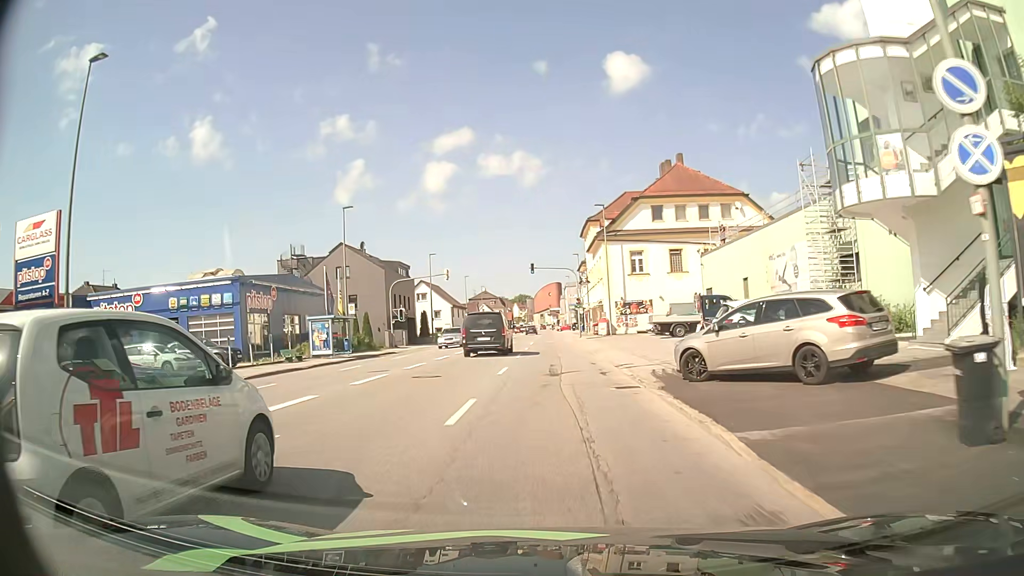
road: tertiary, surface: asphalt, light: Day
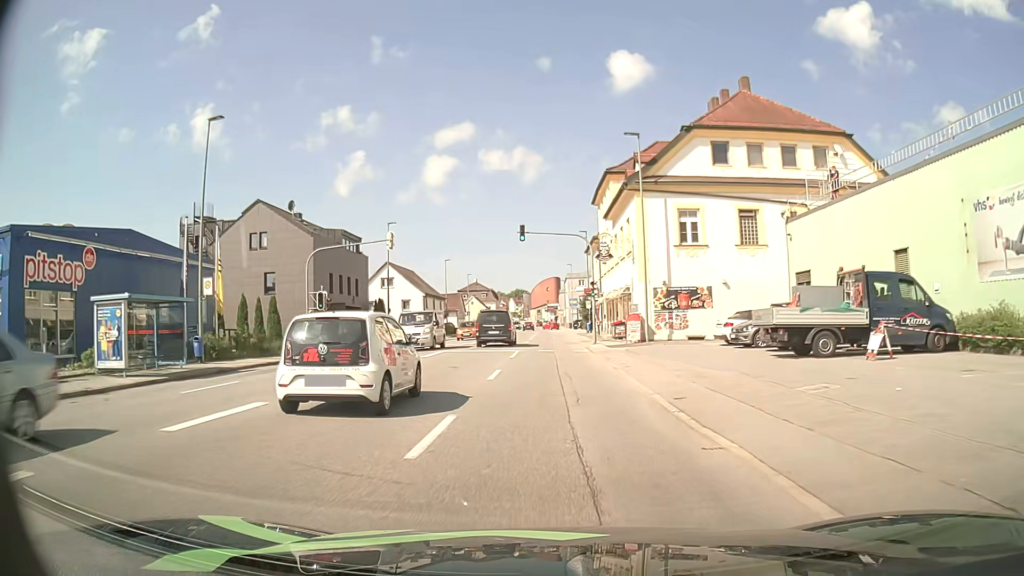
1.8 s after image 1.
(-0.2, +20.5) m; 0°
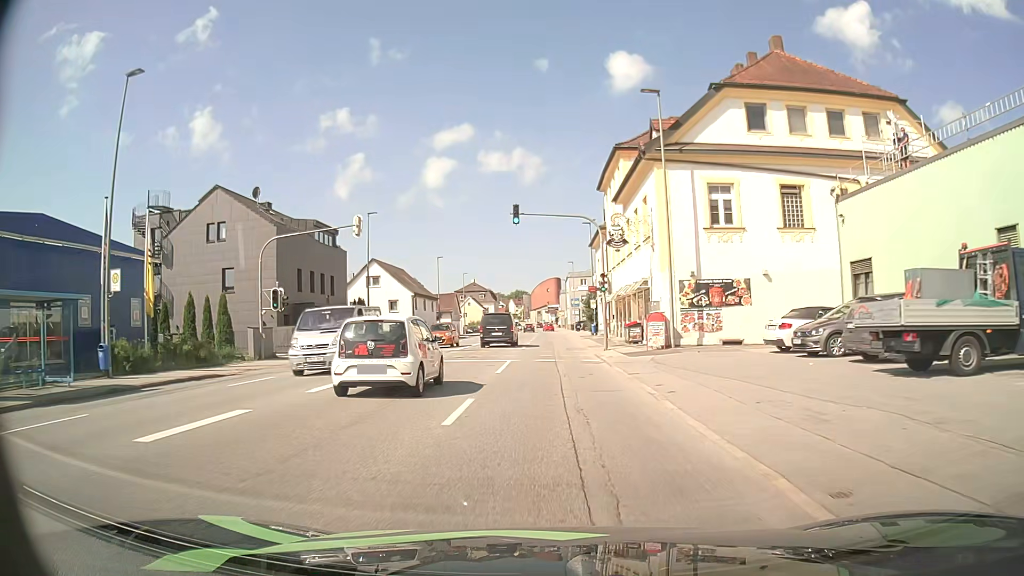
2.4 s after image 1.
(0.0, +6.7) m; 0°
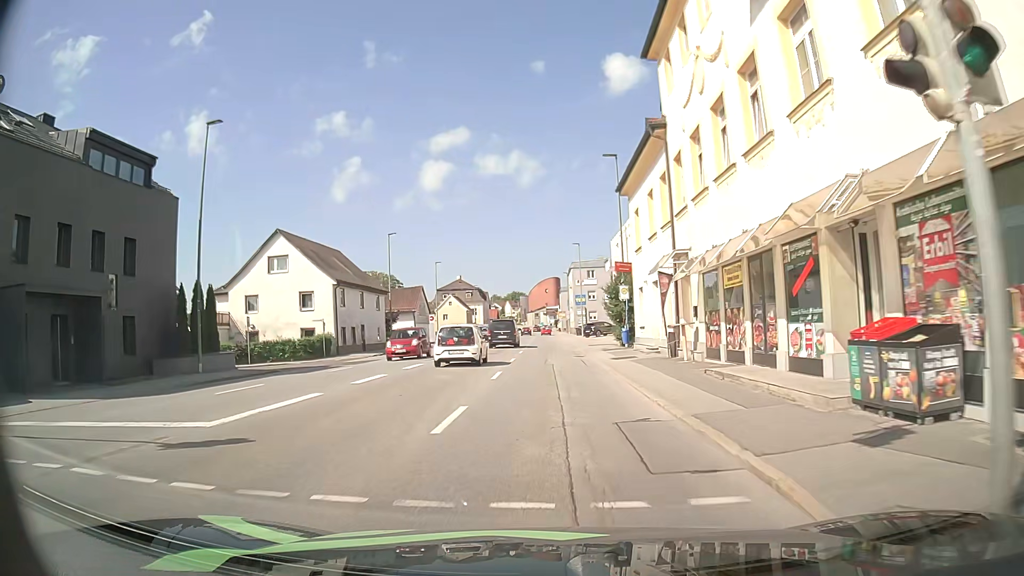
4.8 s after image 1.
(0.0, +26.2) m; -1°
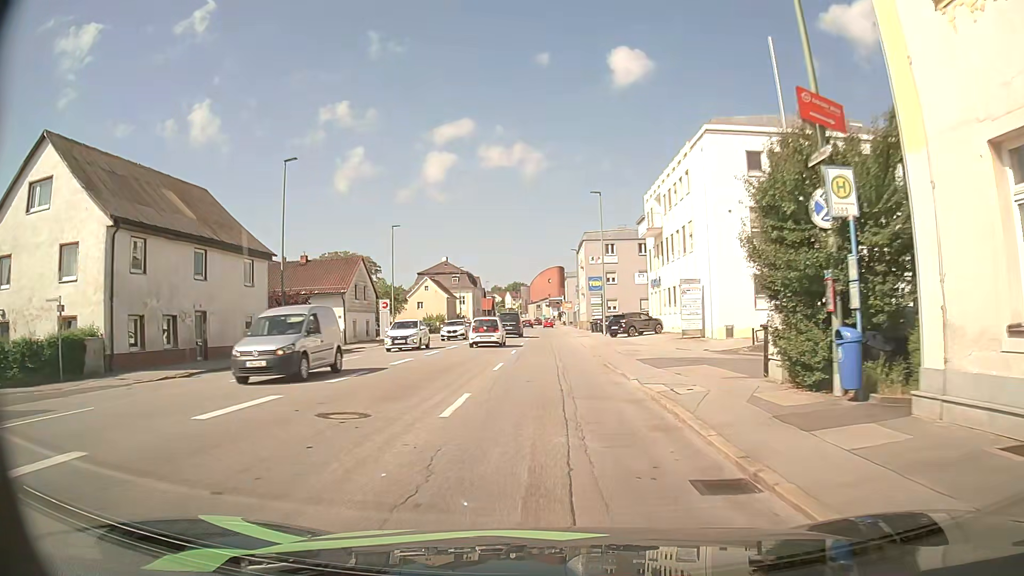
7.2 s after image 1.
(+0.3, +26.2) m; +1°
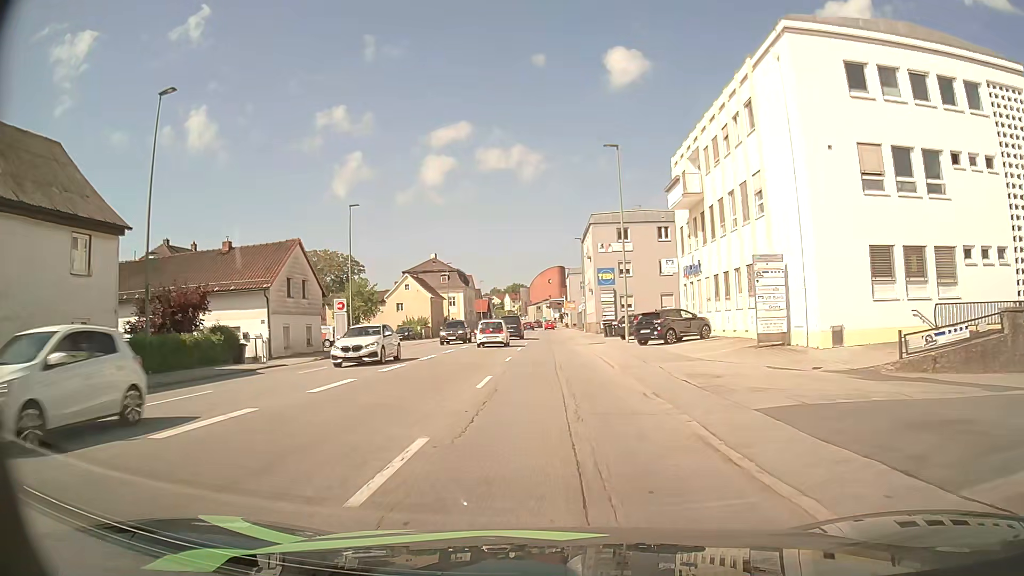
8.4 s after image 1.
(0.0, +13.4) m; 0°
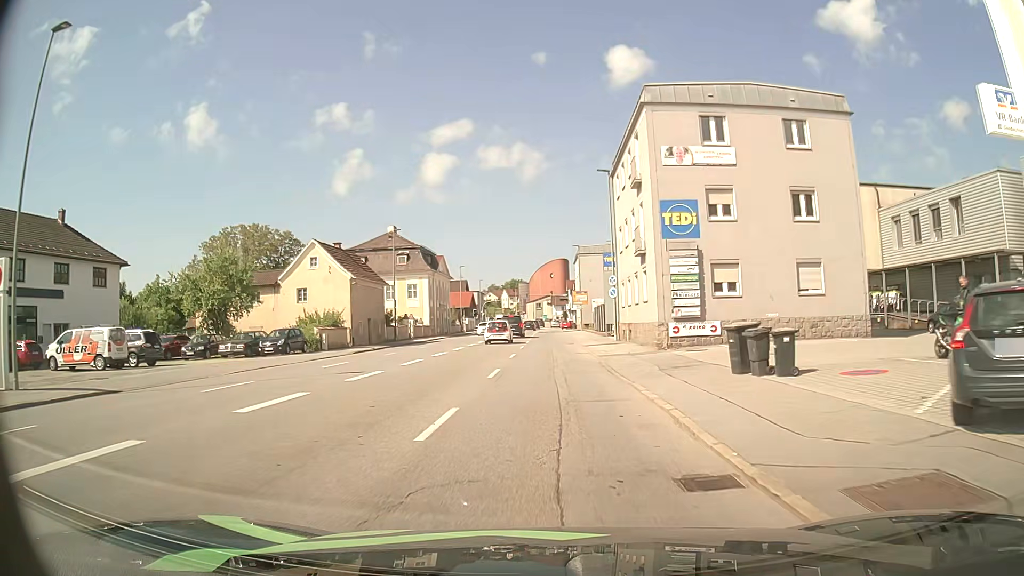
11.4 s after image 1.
(-0.1, +33.5) m; 0°
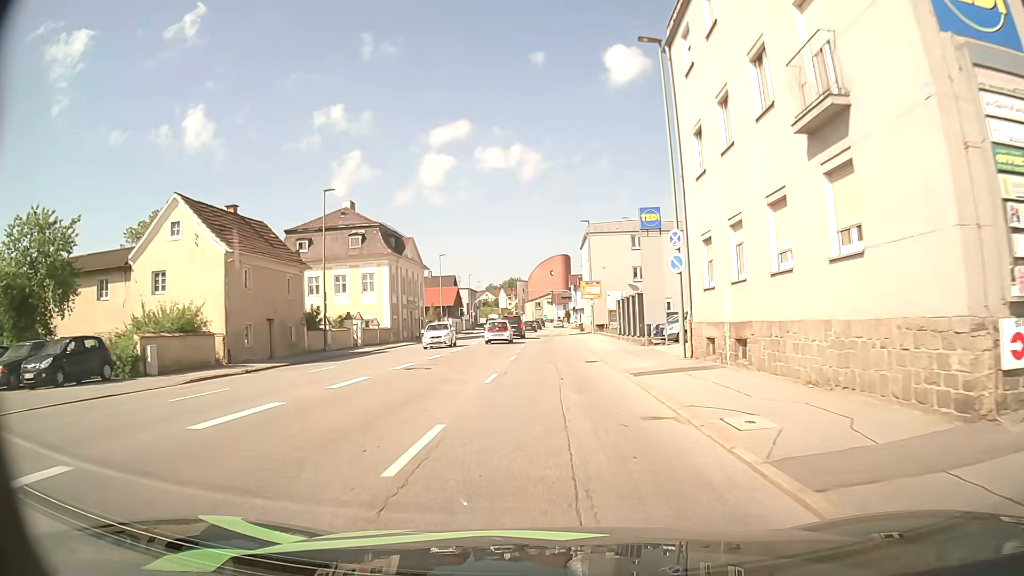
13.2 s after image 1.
(0.0, +19.7) m; 0°
(0, +10) (0, +20) (0, +30) (0, +40) (0, +50) (0, +60) (0, +70) (0, +80) (0, +90) (+1, +100) m
